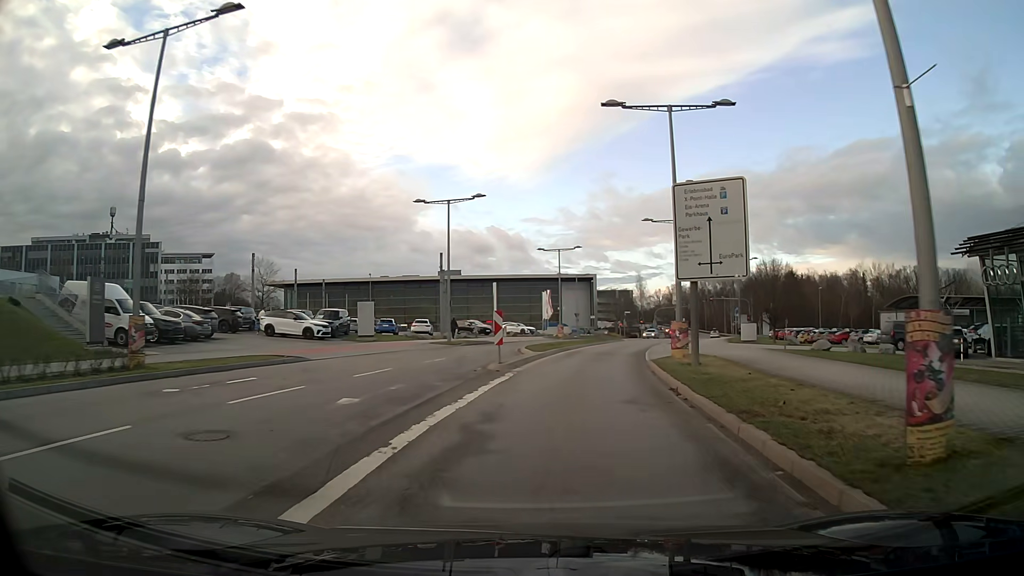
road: secondary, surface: asphalt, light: Day
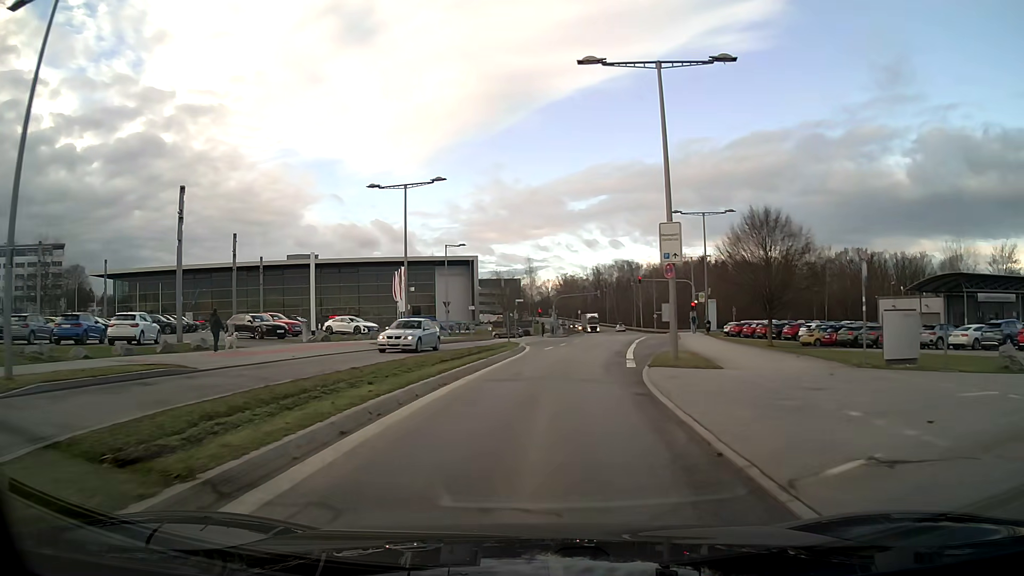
(+2.9, +30.6) m; +9°
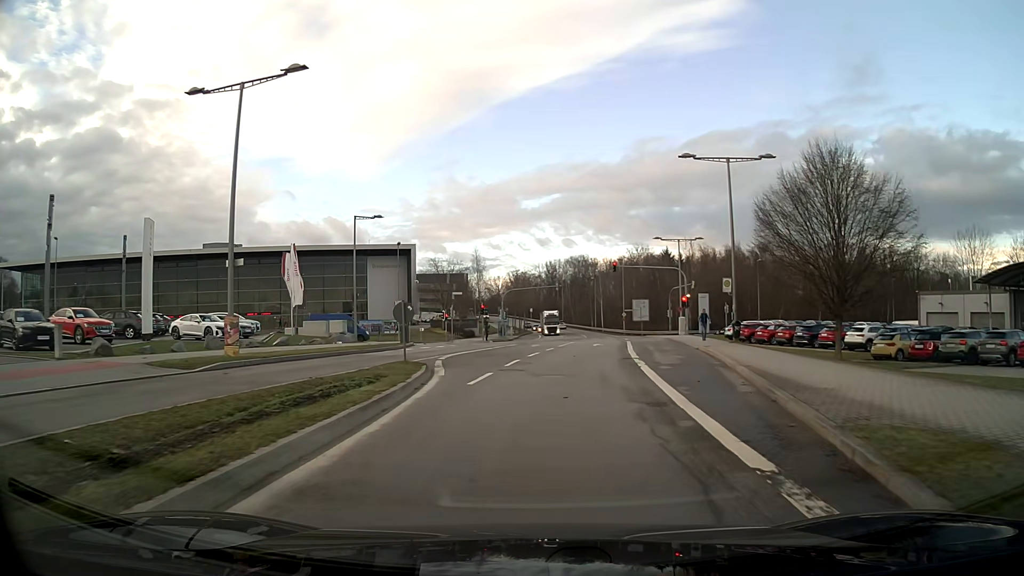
(+0.6, +17.6) m; +3°
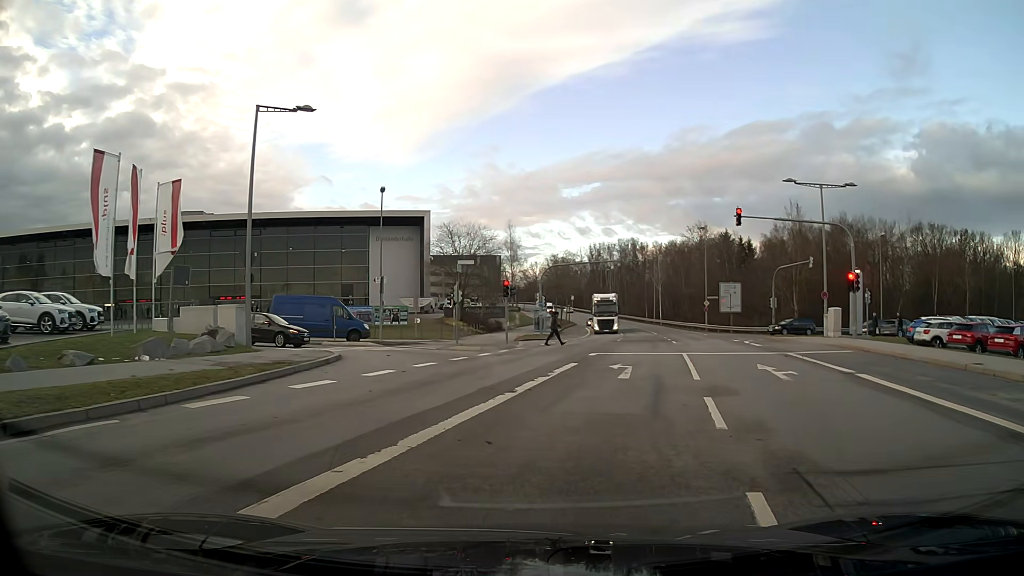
(-1.0, +24.2) m; -1°
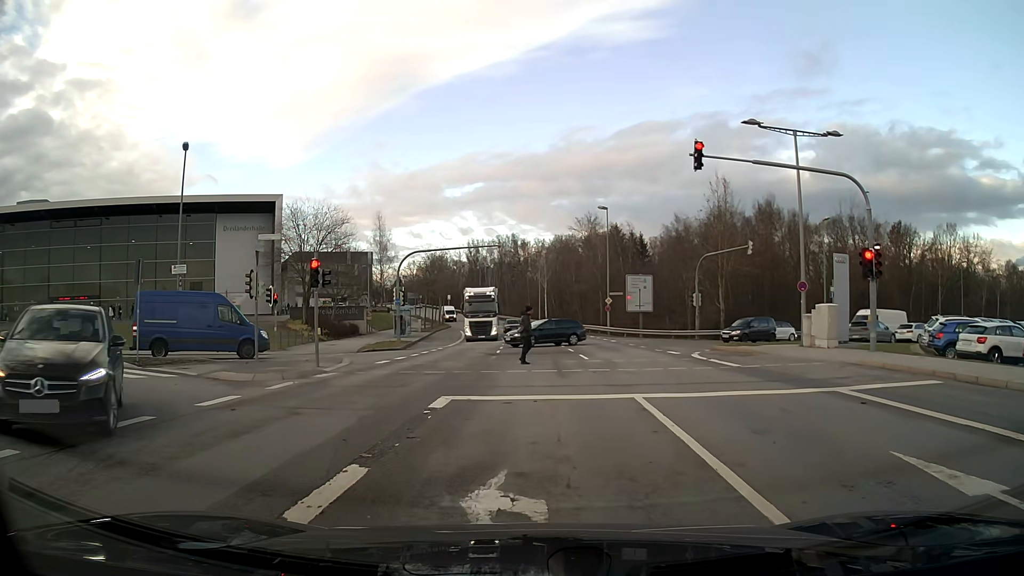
(+1.1, +12.4) m; +8°
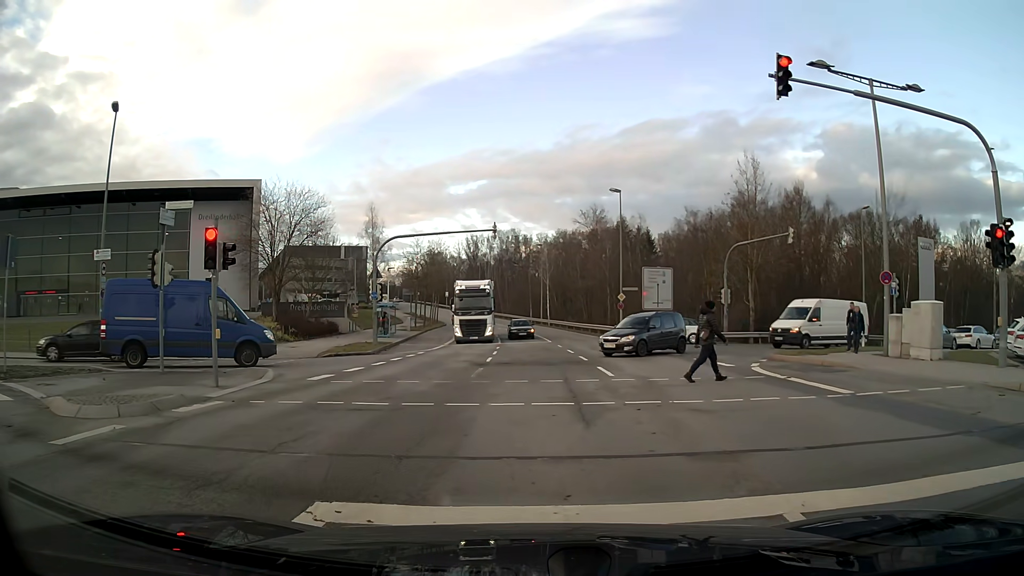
(0.0, +6.6) m; 0°
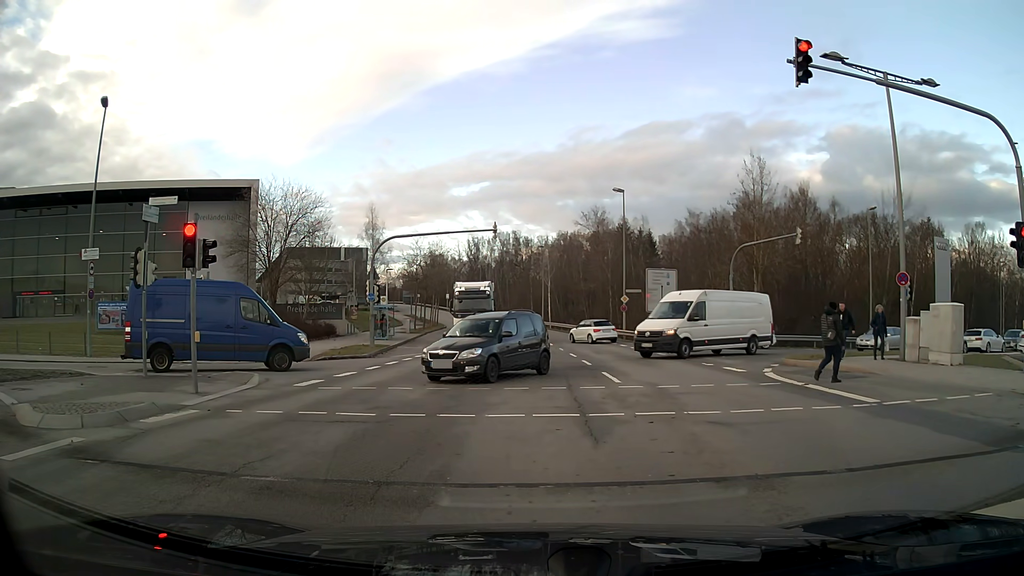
(0.0, +0.9) m; 0°
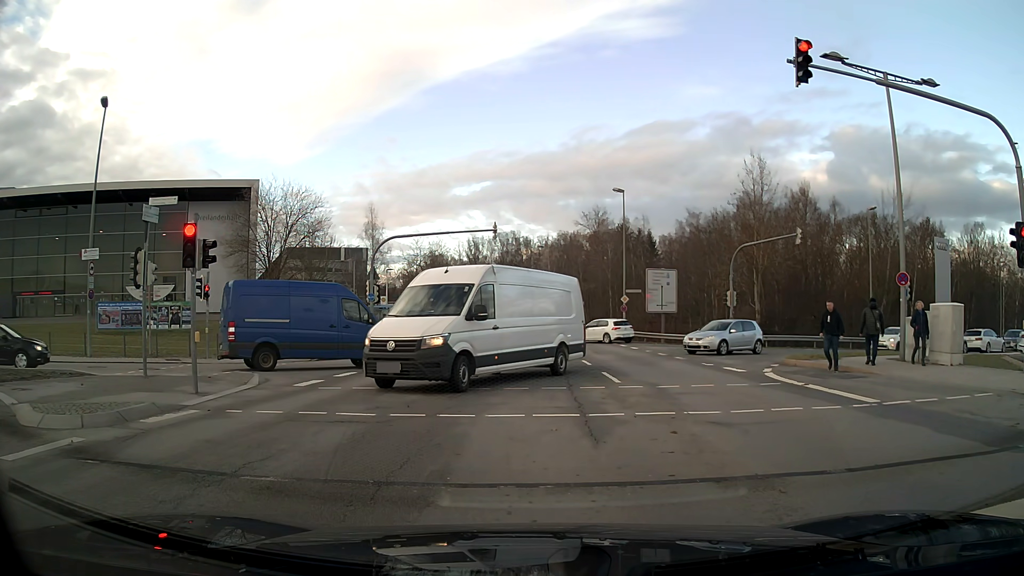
(0.0, +0.1) m; 0°
(0, +10) (-1, +20) (-9, +22) (-18, +18) (-27, +14) (-36, +9) (-45, +4) (-53, -1) (-62, -6) (-71, -11) m
